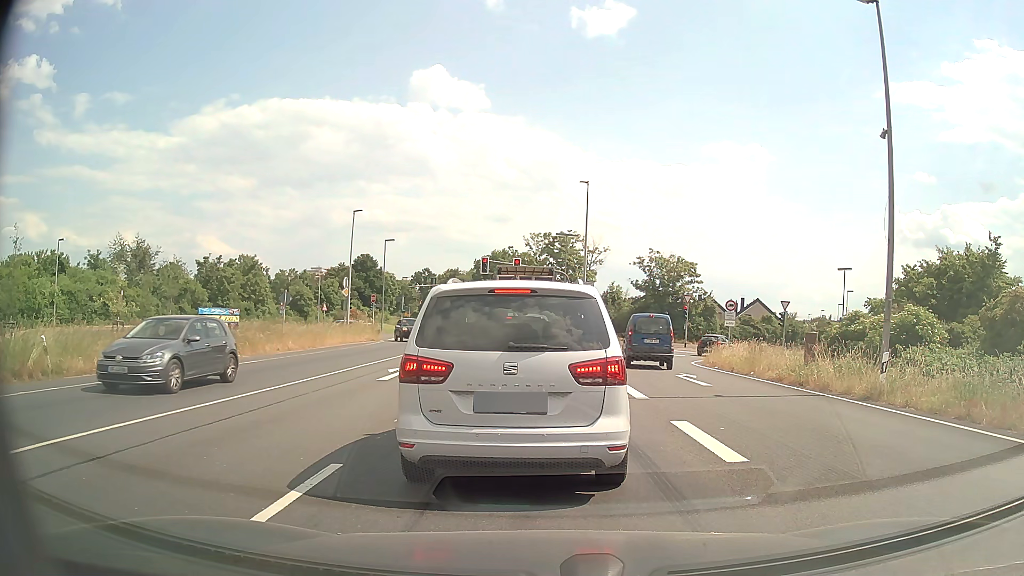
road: primary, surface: asphalt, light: Day
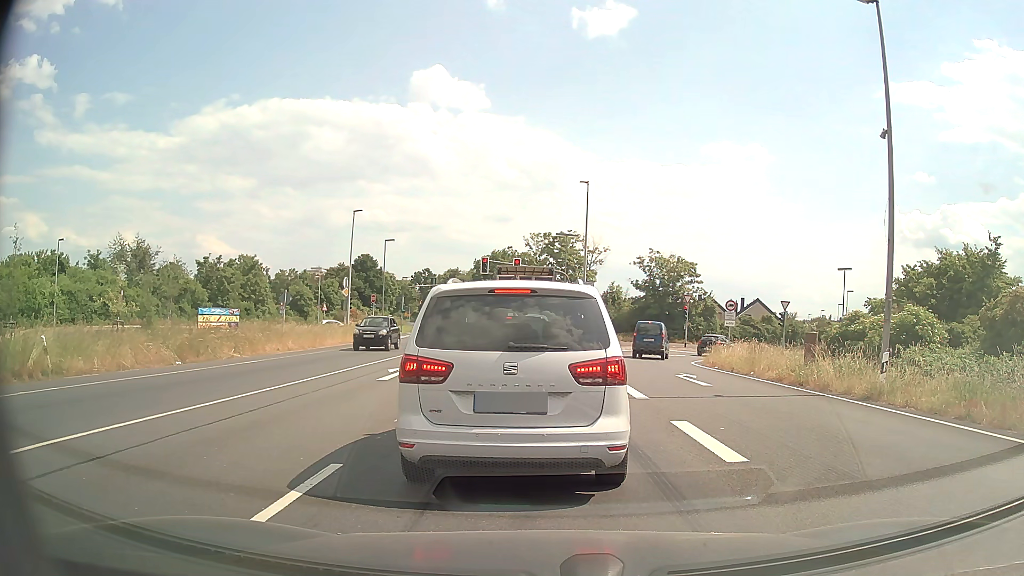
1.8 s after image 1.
(0.0, 0.0) m; 0°
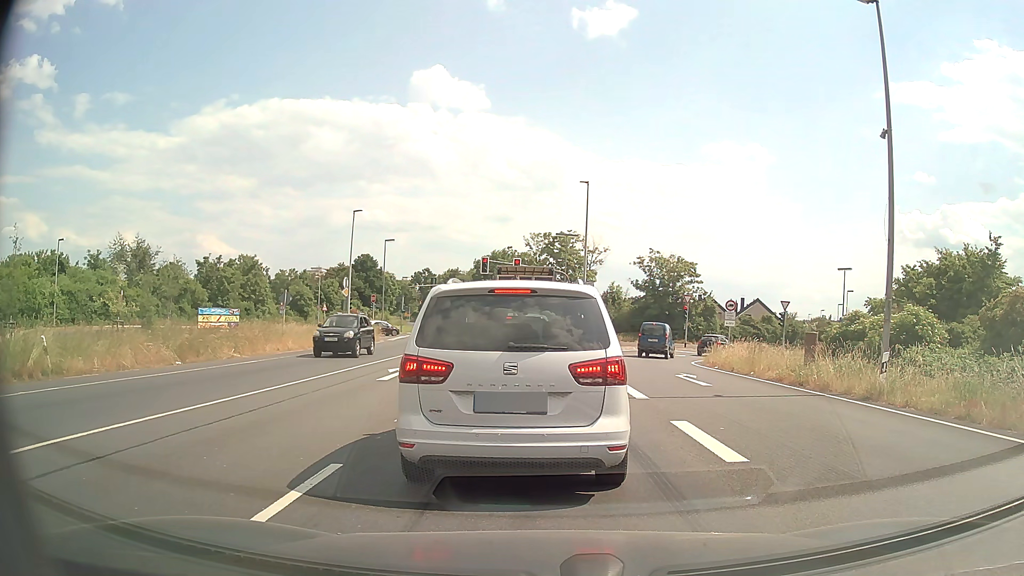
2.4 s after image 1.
(0.0, 0.0) m; 0°
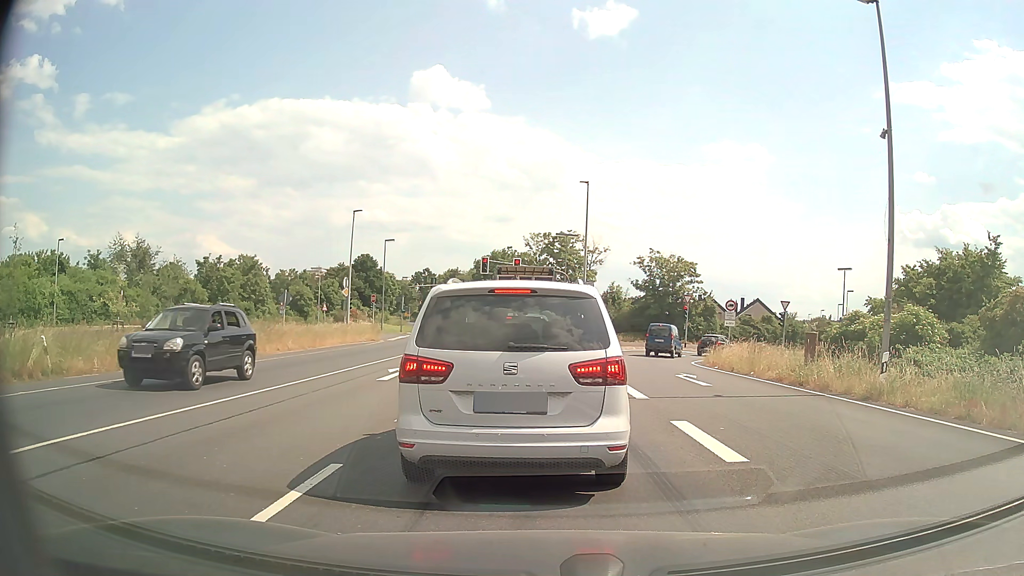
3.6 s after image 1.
(0.0, 0.0) m; 0°
(0, +10) (-1, +20) (-1, +30) (-2, +40) (-2, +50) (-3, +60) (-5, +70) (-6, +80) (-8, +90) (-10, +99) m
